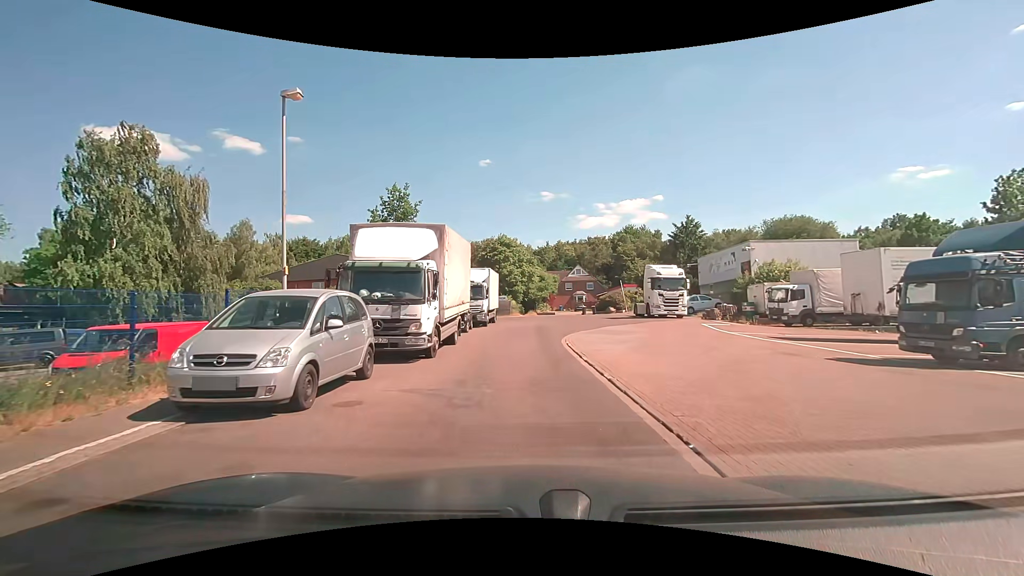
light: Day
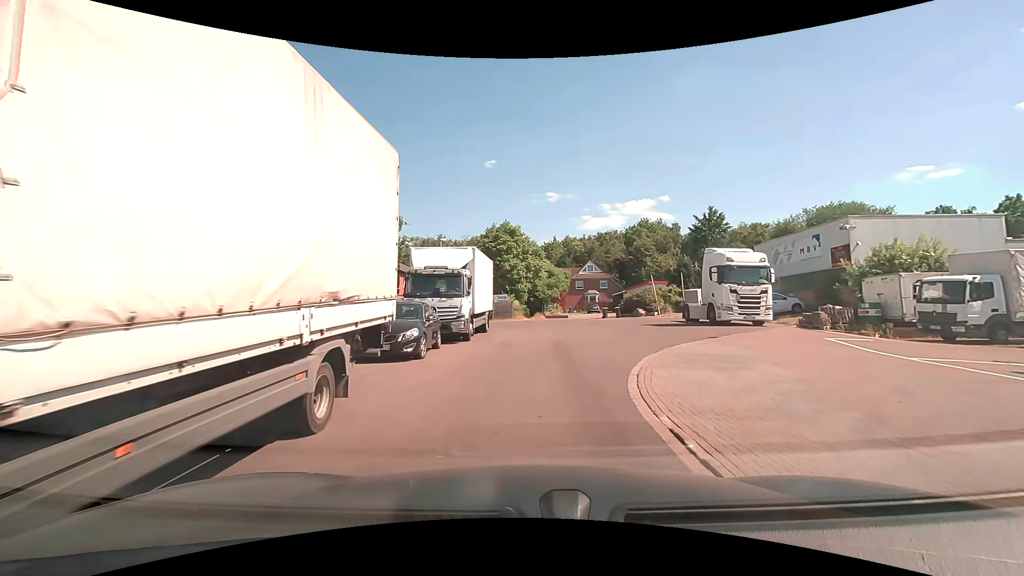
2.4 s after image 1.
(-0.1, +11.6) m; -1°
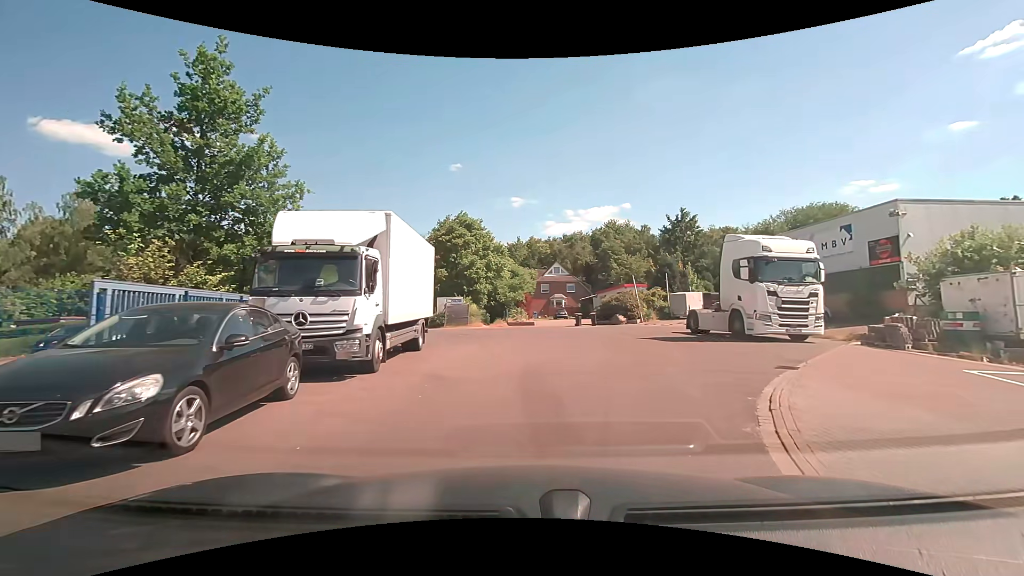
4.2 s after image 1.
(+0.1, +7.6) m; +3°
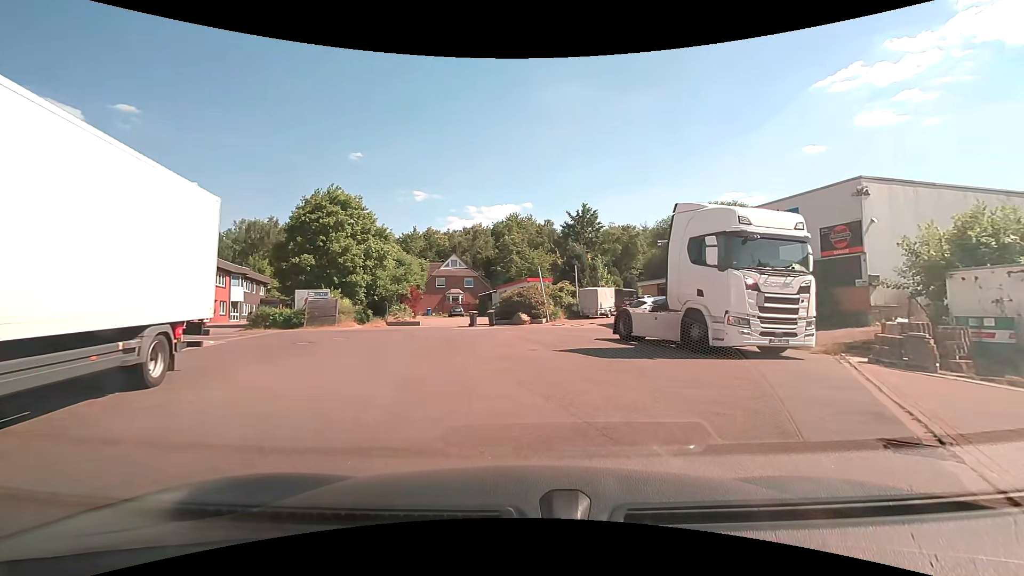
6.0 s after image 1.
(+0.8, +6.9) m; +12°
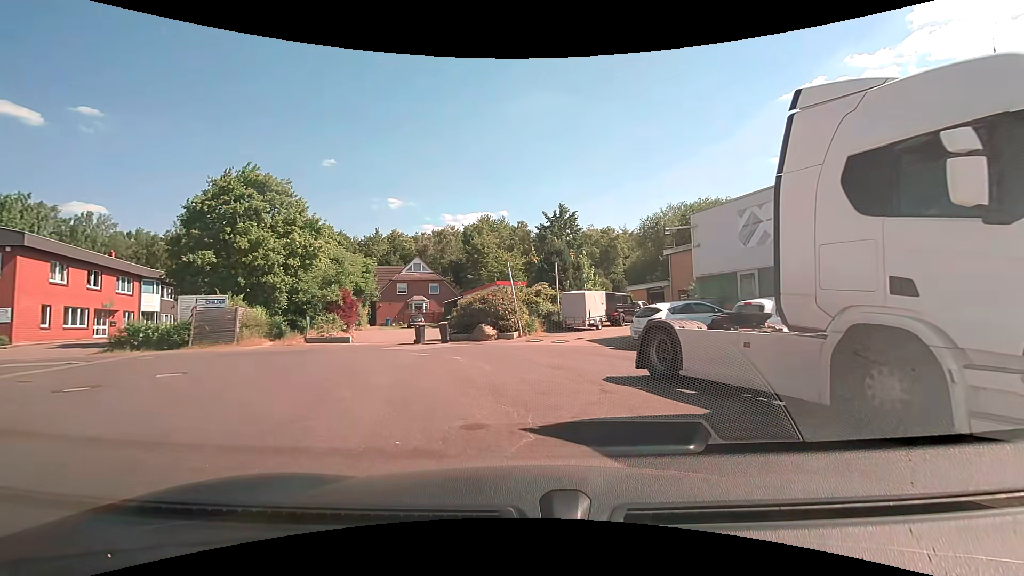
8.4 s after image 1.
(+0.5, +7.7) m; +4°
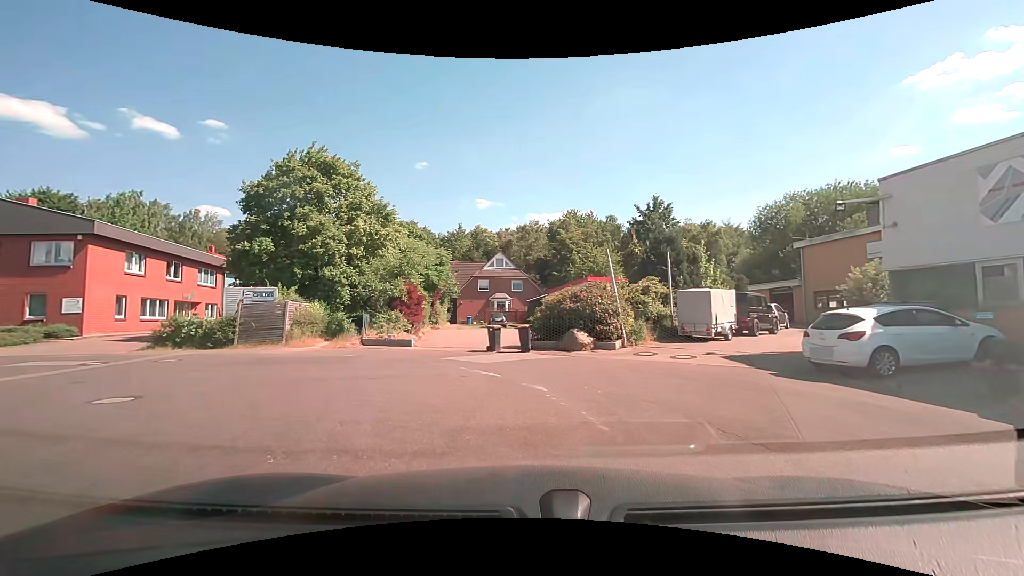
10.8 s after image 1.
(-0.3, +5.1) m; -11°
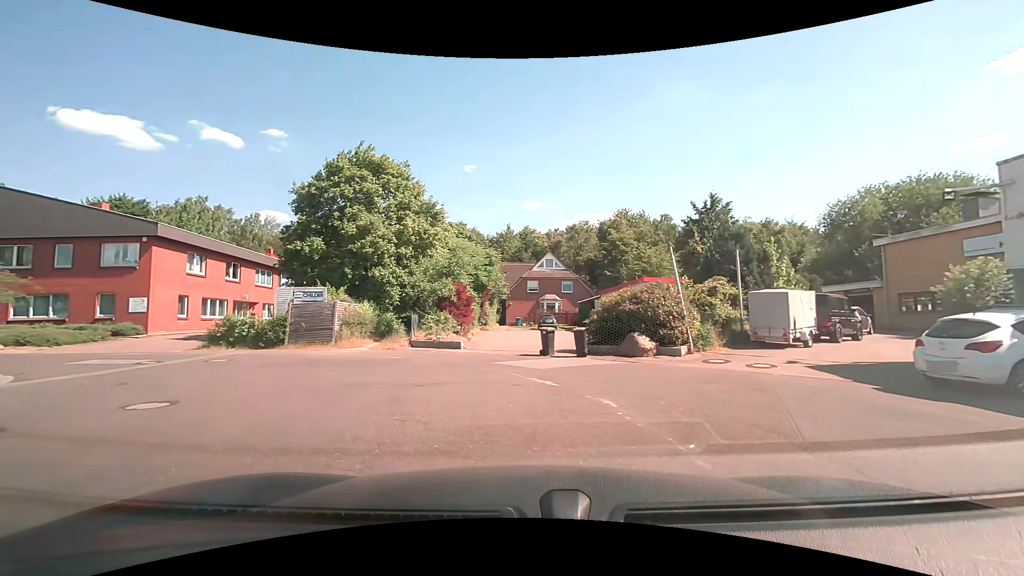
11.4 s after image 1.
(0.0, +1.0) m; -4°
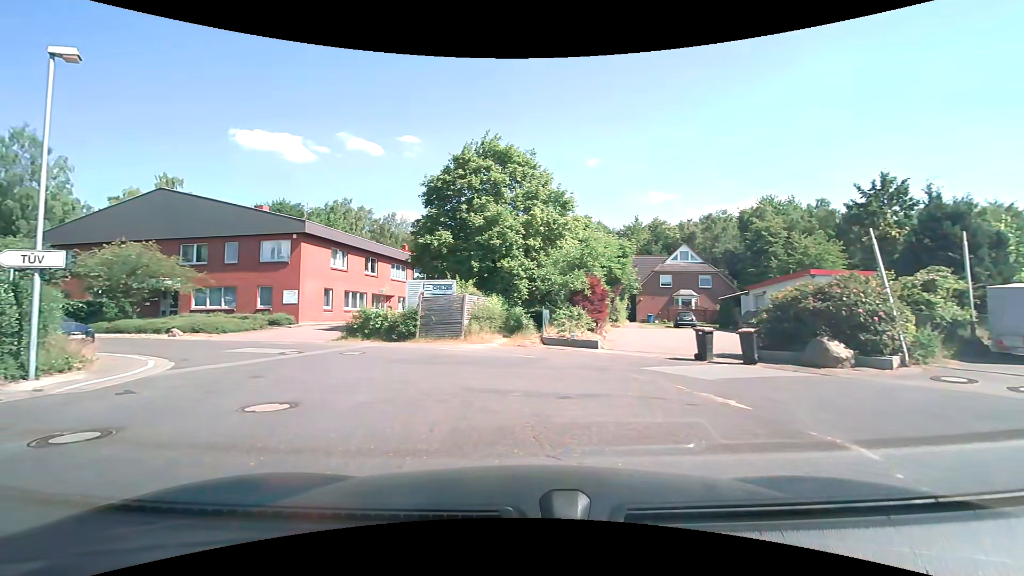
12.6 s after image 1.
(-0.2, +1.9) m; -12°
